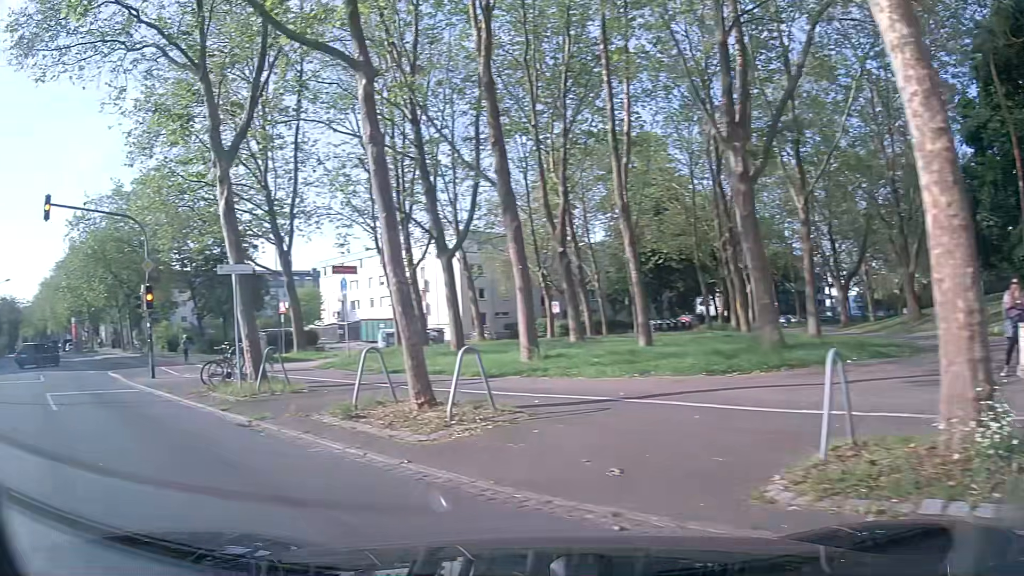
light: Day
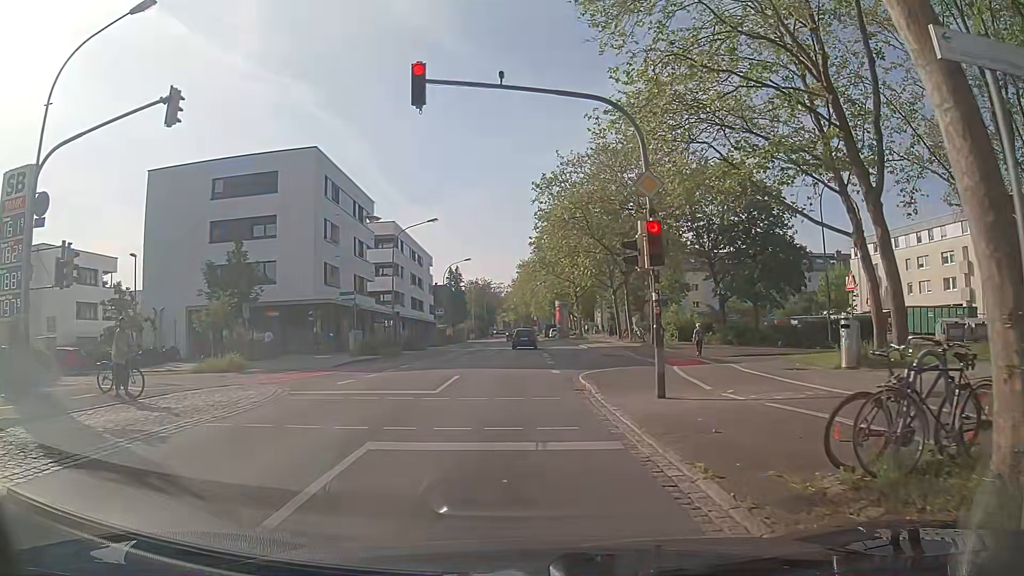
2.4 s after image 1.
(-5.1, +10.0) m; -45°
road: secondary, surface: asphalt
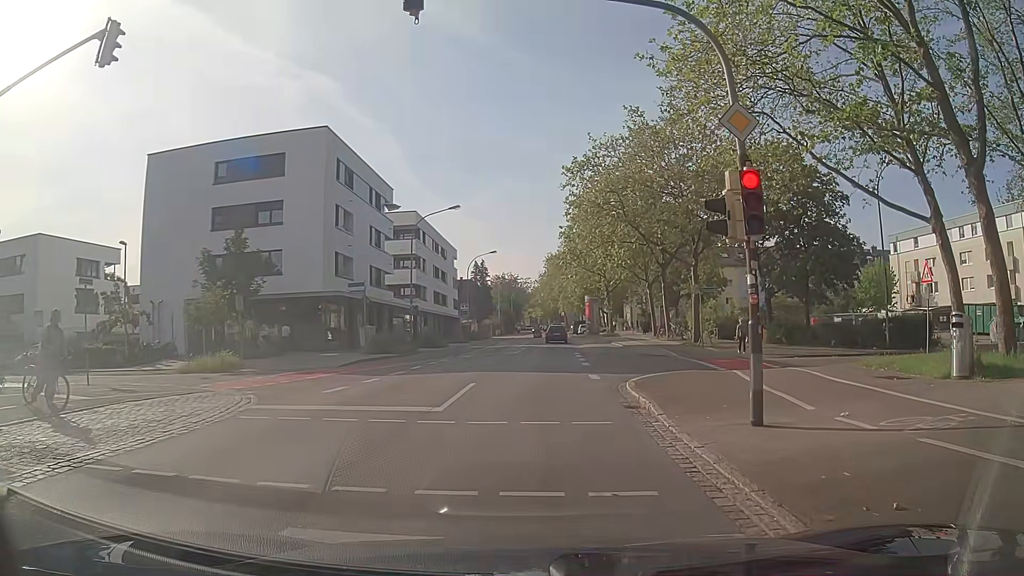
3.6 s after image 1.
(-0.1, +3.5) m; -1°
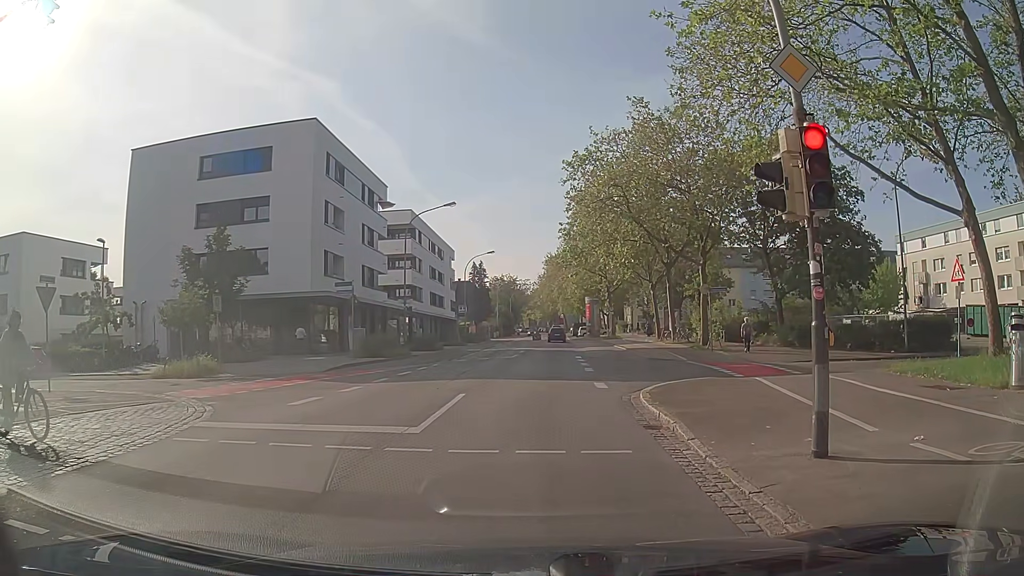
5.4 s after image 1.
(0.0, +1.8) m; +2°
